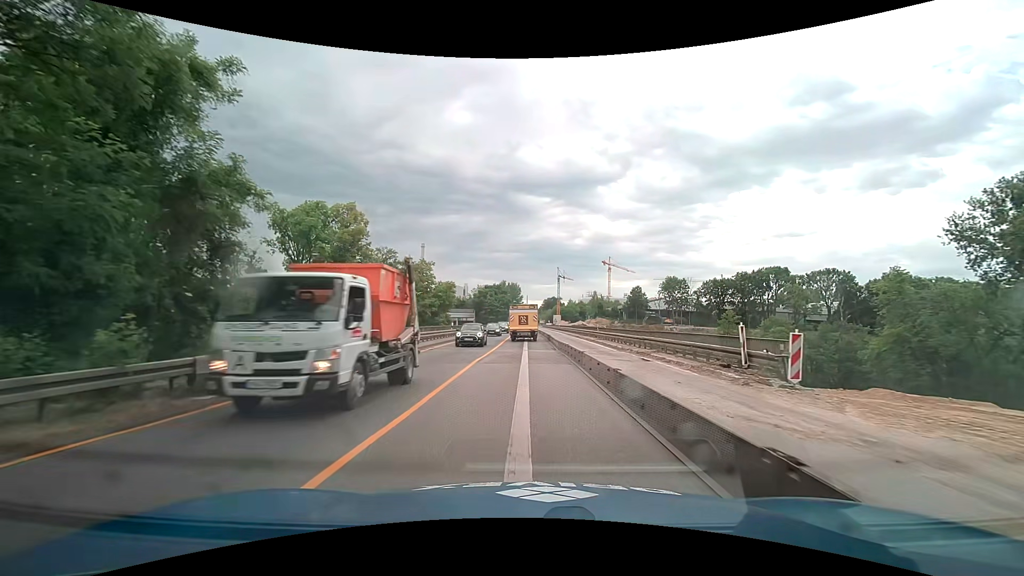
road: trunk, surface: asphalt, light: Day
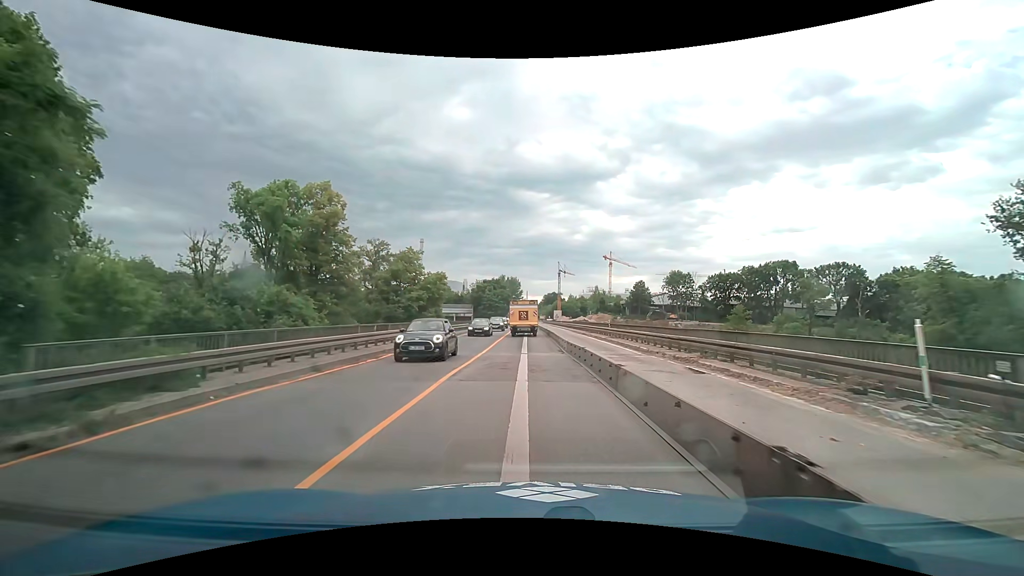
(0.0, +6.2) m; 0°
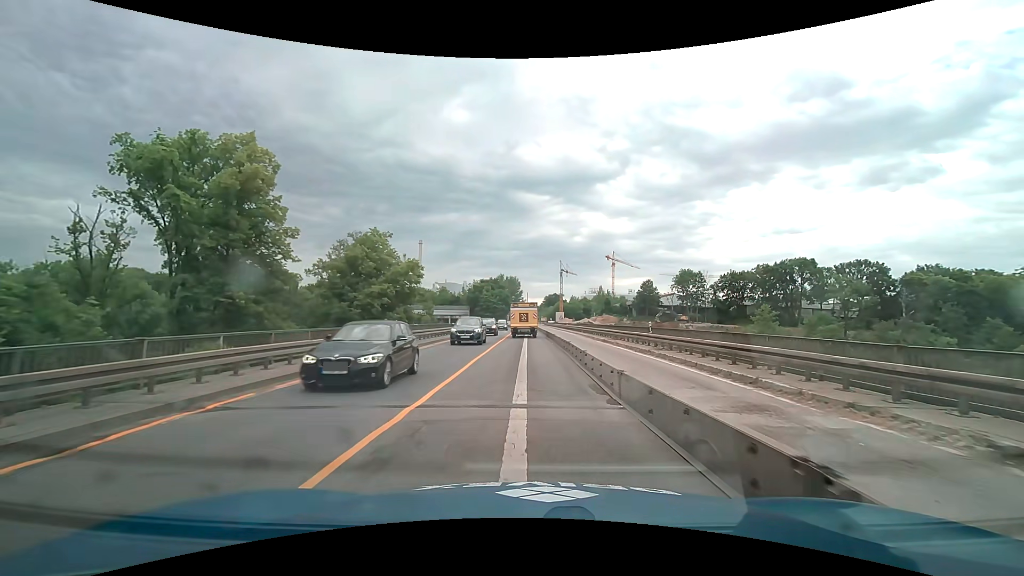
(0.0, +12.2) m; 0°
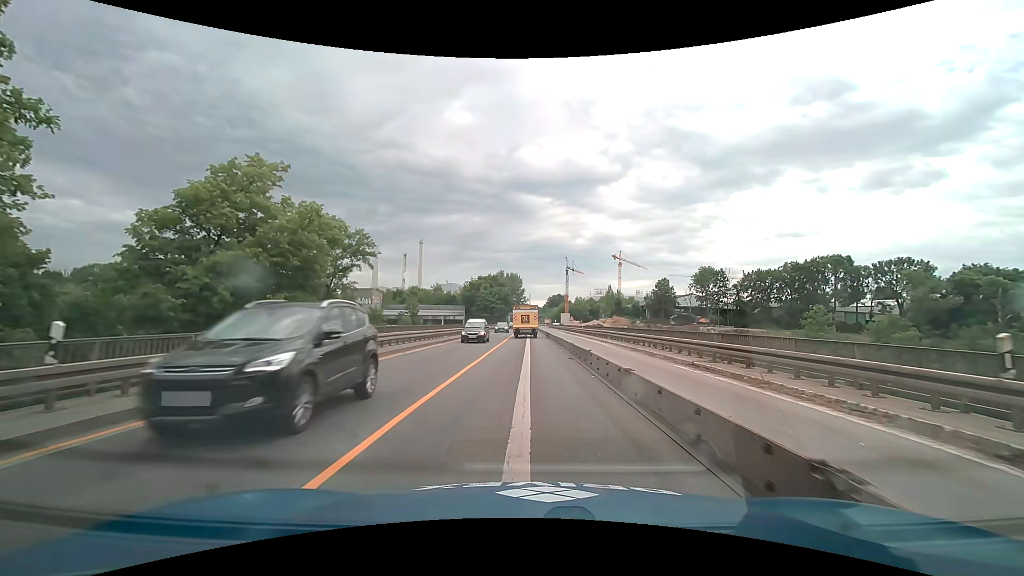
(-0.1, +18.1) m; 0°
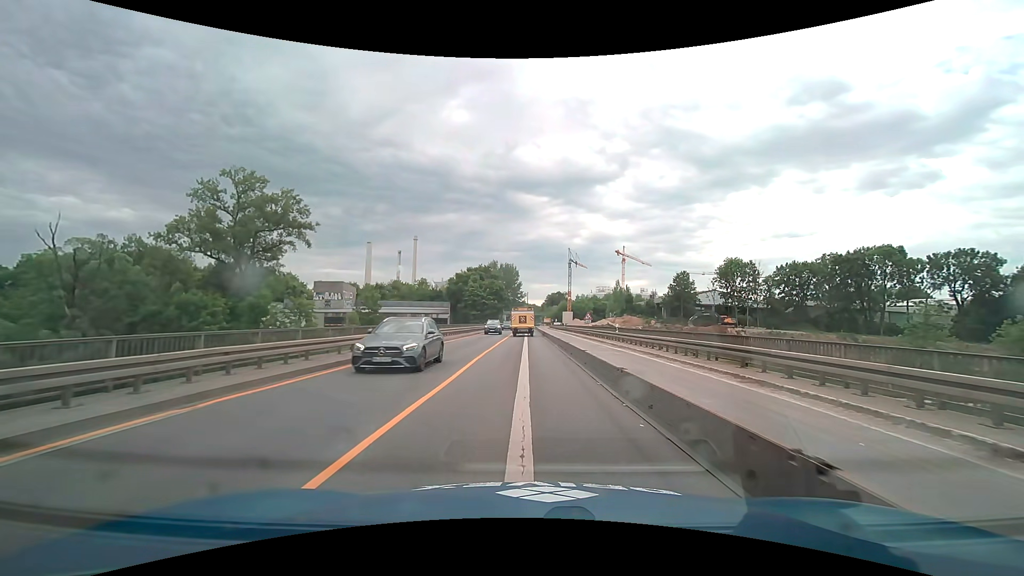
(+0.1, +23.8) m; 0°
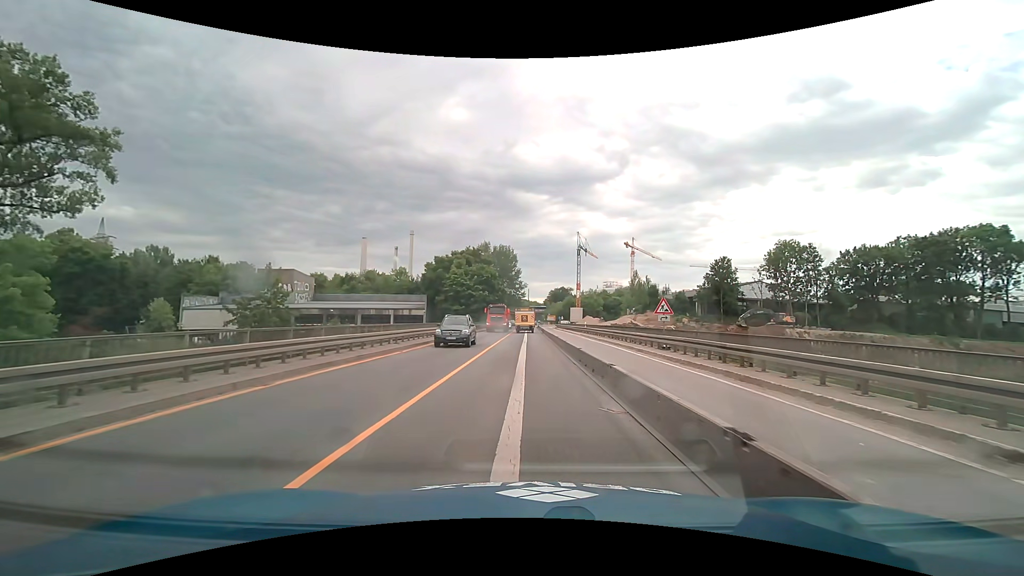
(+0.1, +29.5) m; 0°
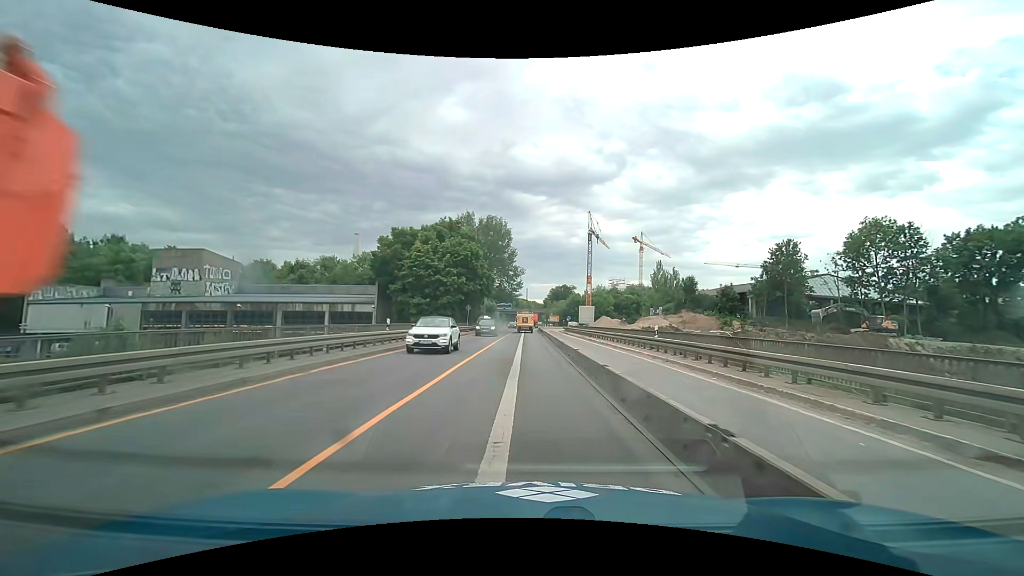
(-0.1, +30.0) m; 0°
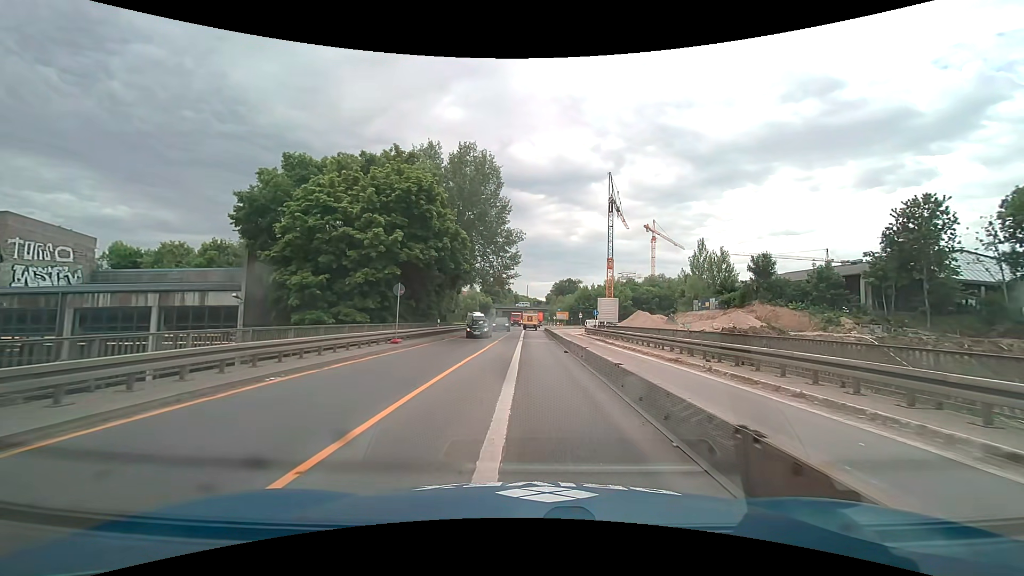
(0.0, +30.3) m; 0°
(0, +10) (0, +20) (0, +30) (0, +40) (0, +50) (0, +60) (+1, +70) (+1, +80) (+3, +90) (+6, +99) m
